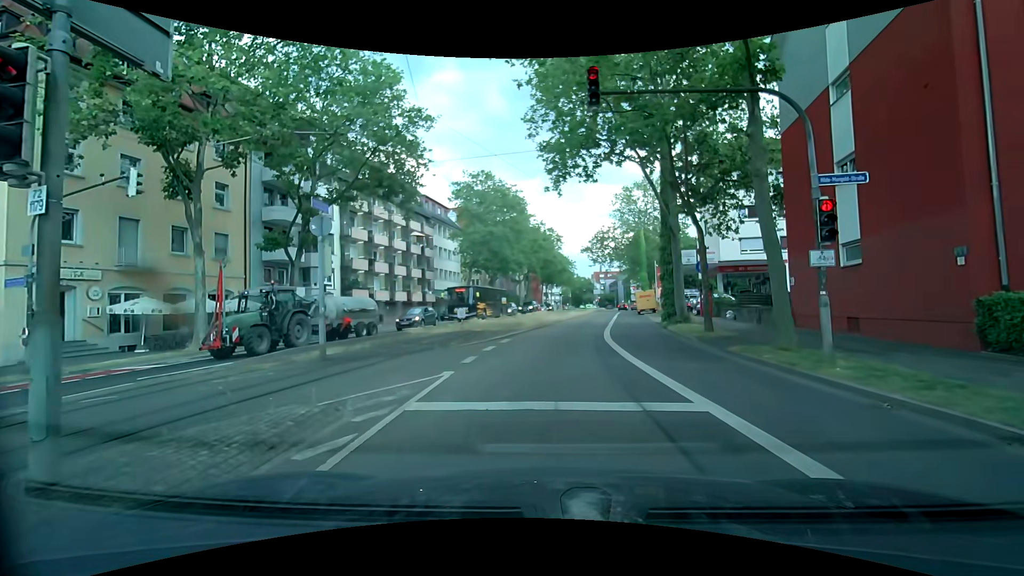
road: secondary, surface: asphalt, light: Day
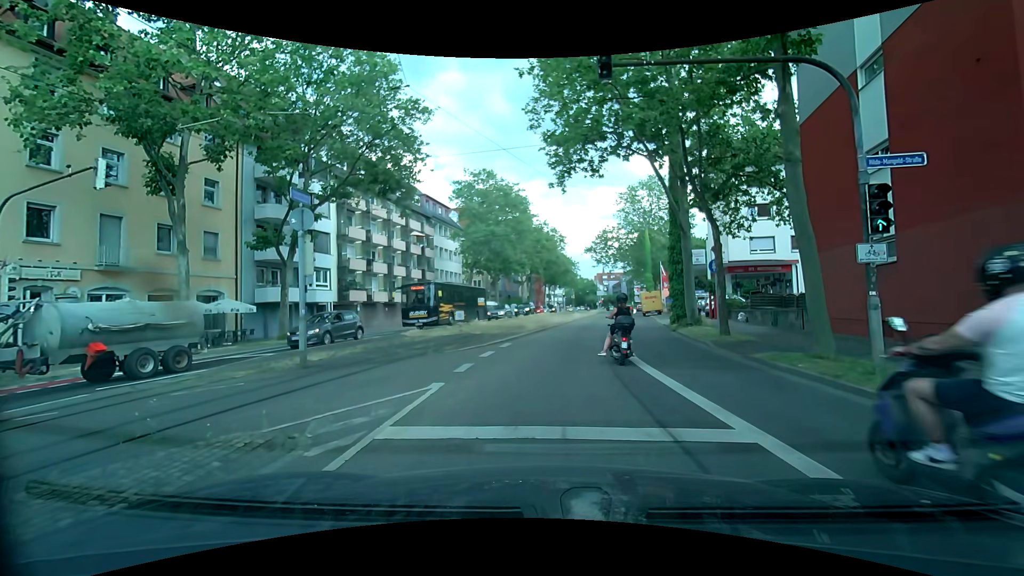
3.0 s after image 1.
(0.0, +1.3) m; 0°
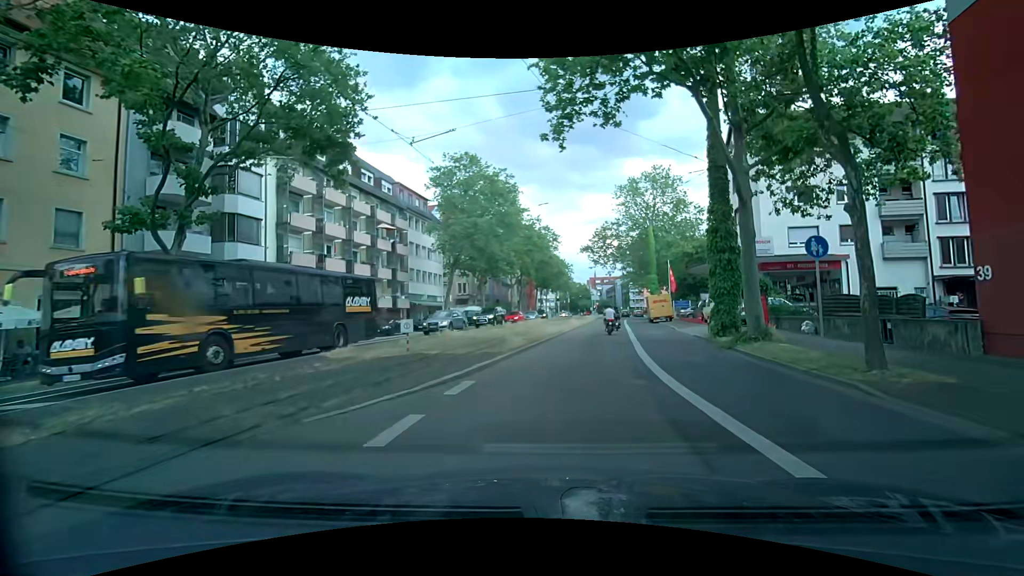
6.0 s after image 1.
(0.0, +8.7) m; +3°
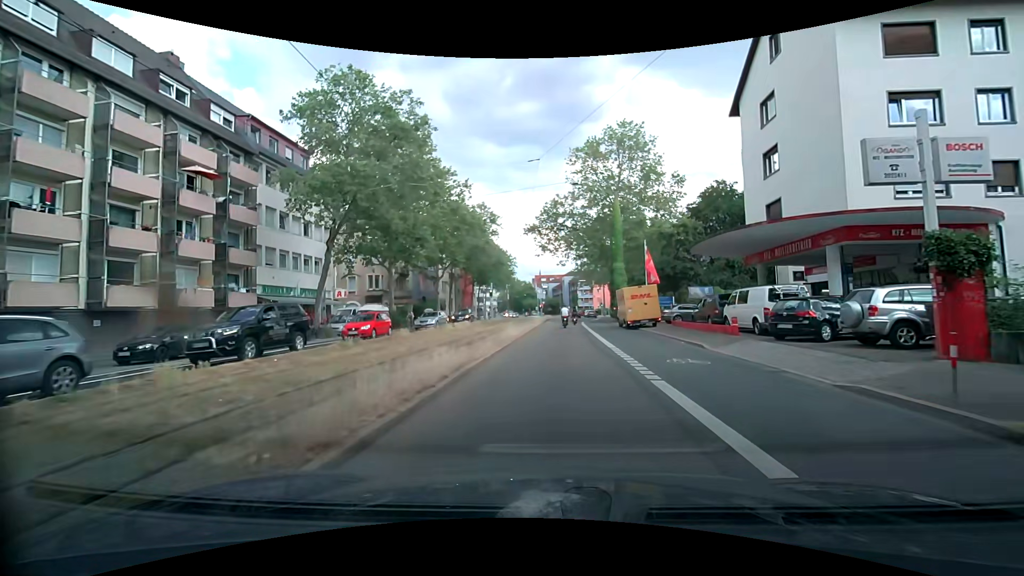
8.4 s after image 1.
(+0.8, +17.4) m; +4°
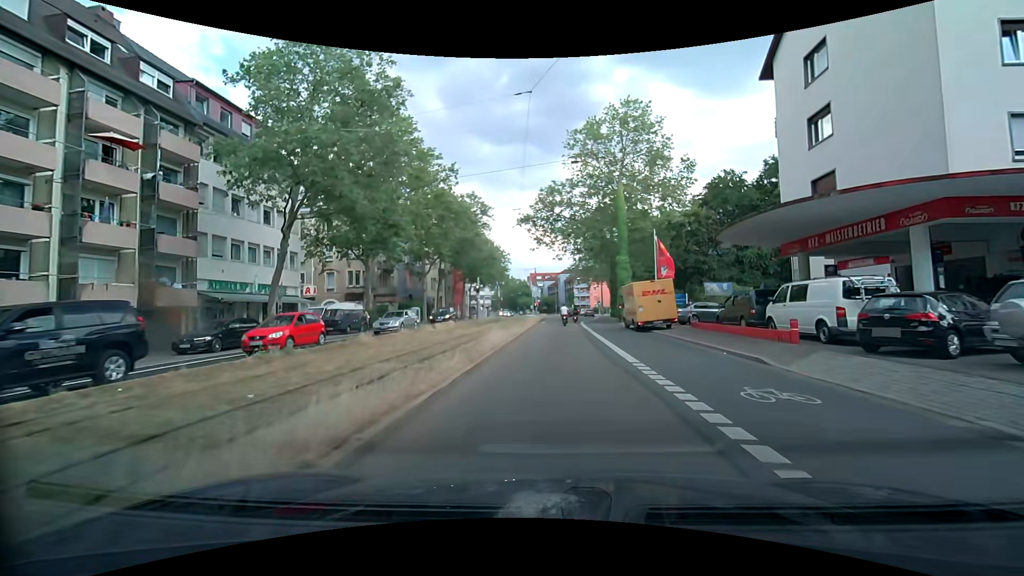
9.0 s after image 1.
(+0.1, +5.1) m; +2°
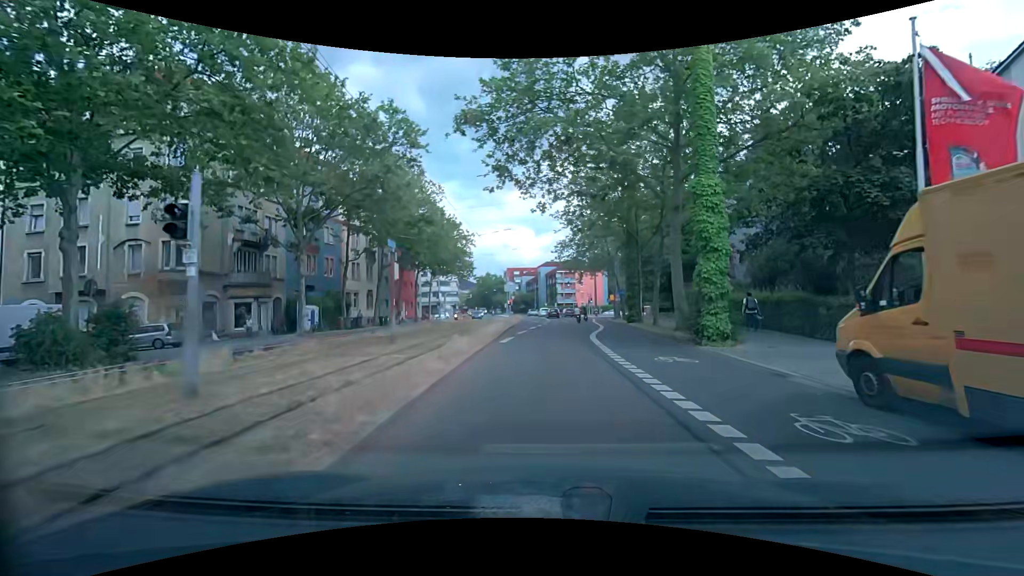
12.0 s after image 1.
(+0.3, +25.8) m; +3°
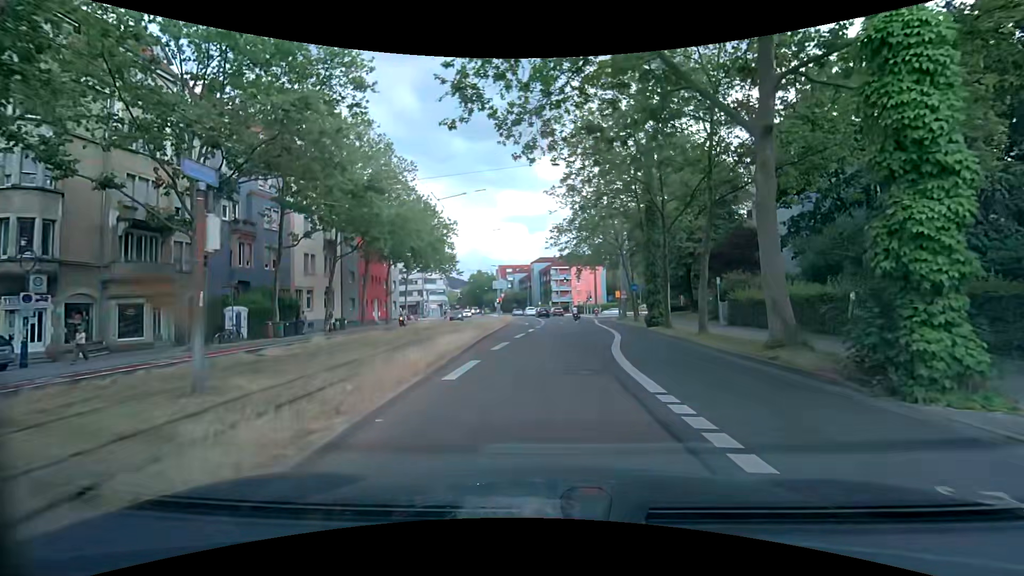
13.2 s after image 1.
(-0.1, +9.5) m; 0°
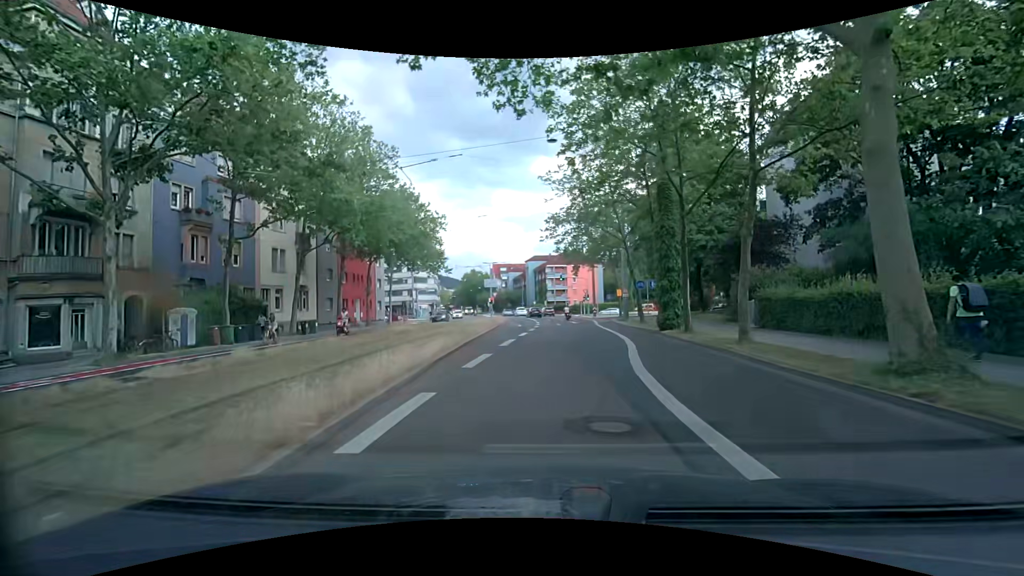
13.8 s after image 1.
(0.0, +4.4) m; +1°
(0, +10) (+1, +20) (+2, +30) (+2, +40) (+3, +50) (+5, +60) (+11, +68) (+18, +74) (+26, +80) (+35, +84) m
